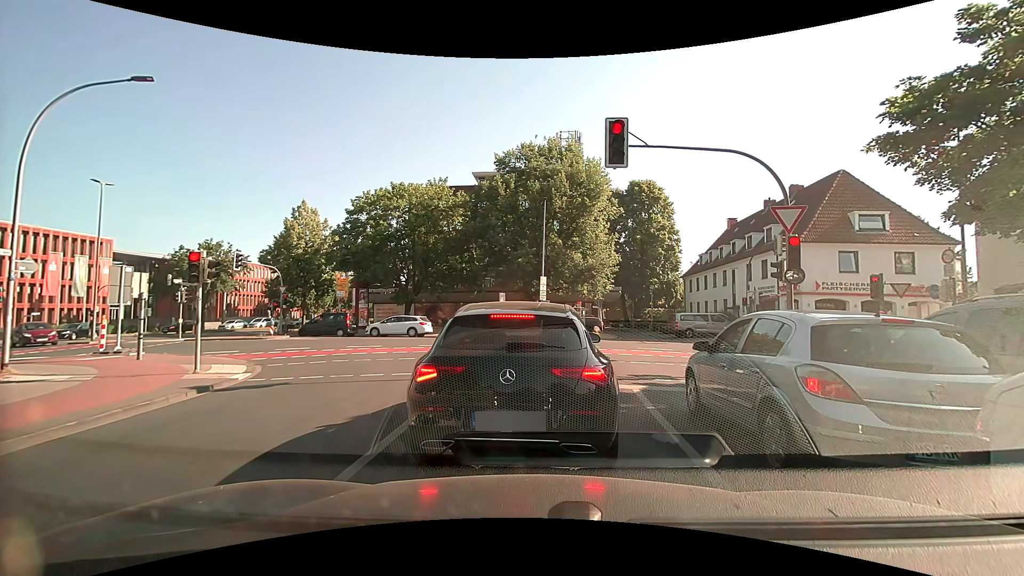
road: secondary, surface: asphalt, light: Day
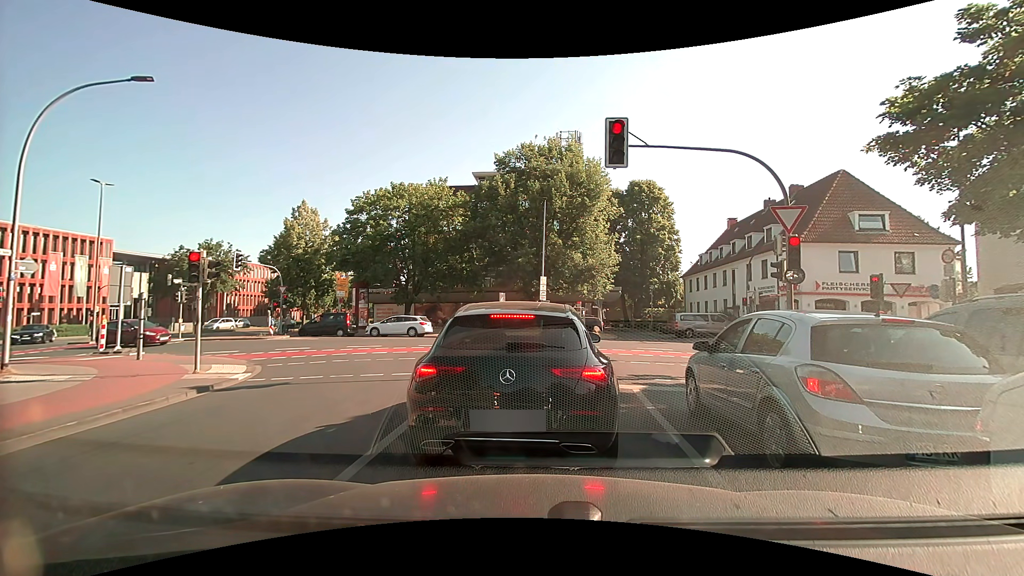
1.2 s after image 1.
(0.0, 0.0) m; 0°
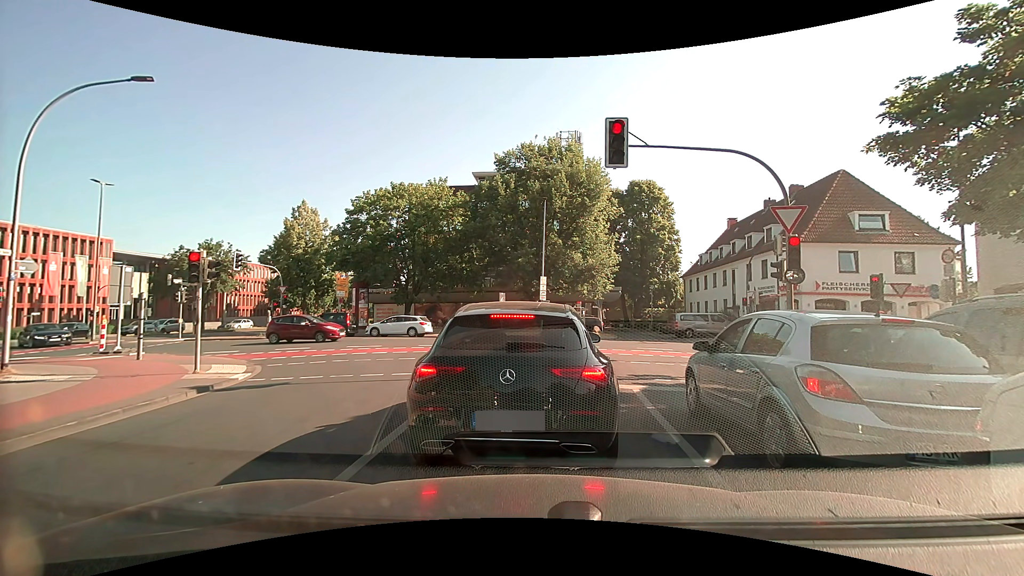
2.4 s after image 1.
(0.0, 0.0) m; 0°
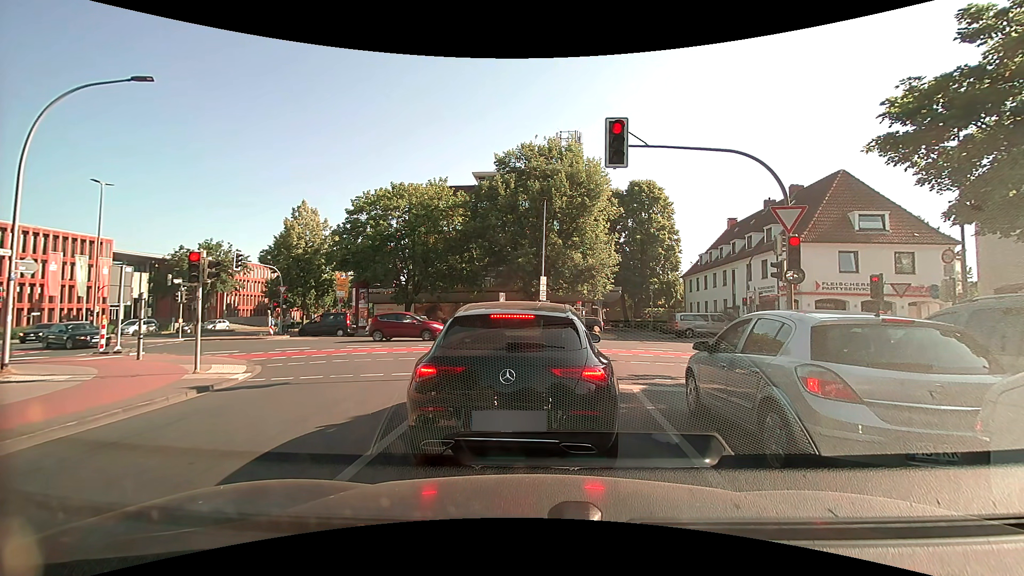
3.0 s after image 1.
(0.0, 0.0) m; 0°
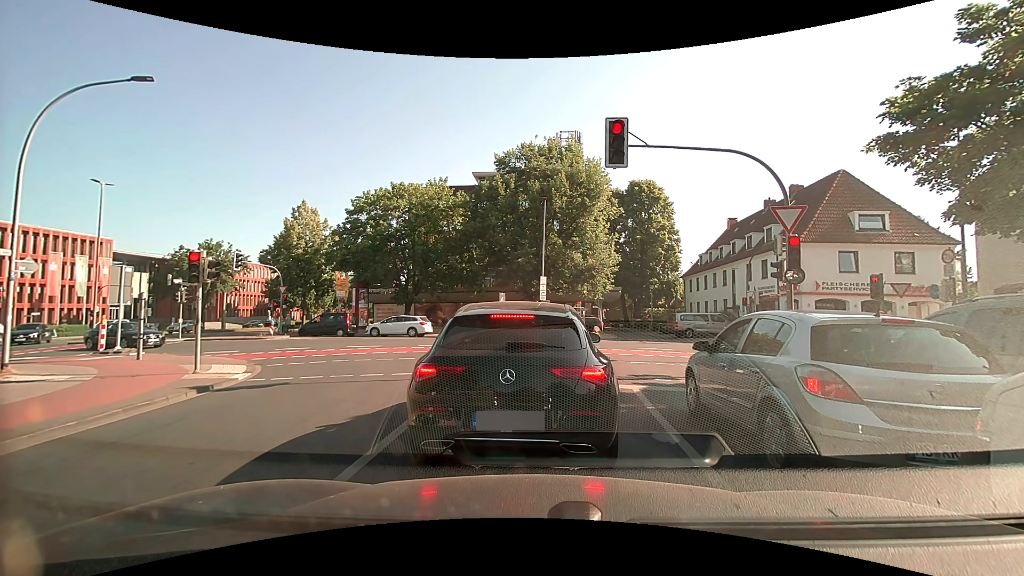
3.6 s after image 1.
(0.0, 0.0) m; 0°
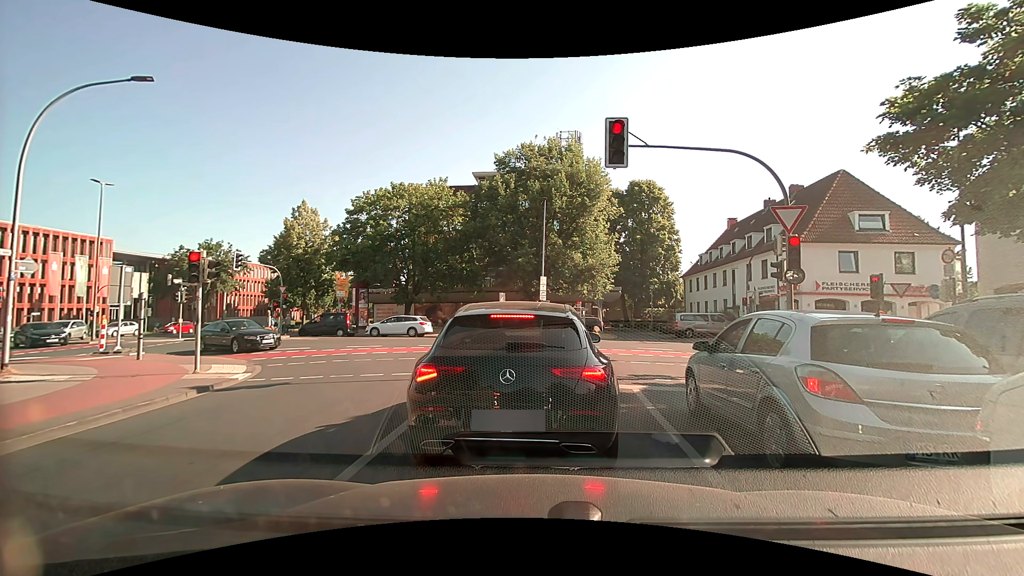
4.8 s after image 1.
(0.0, 0.0) m; 0°
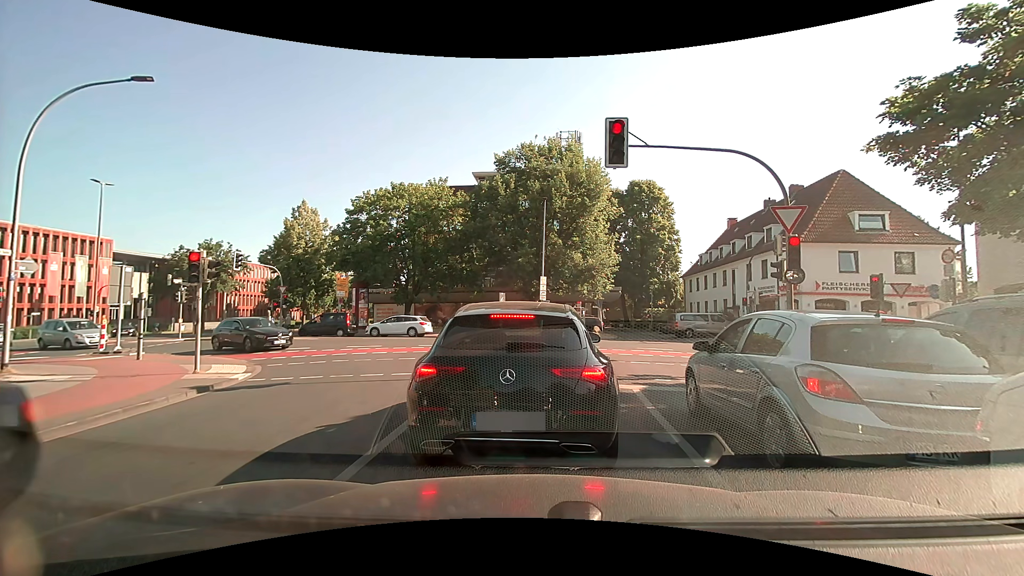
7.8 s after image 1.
(0.0, 0.0) m; 0°
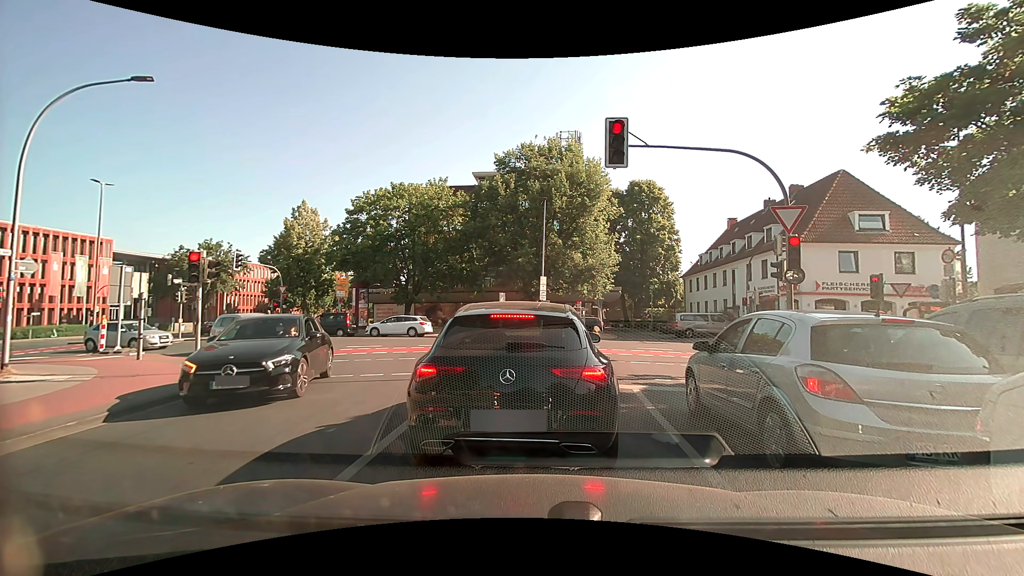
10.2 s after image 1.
(0.0, 0.0) m; 0°
